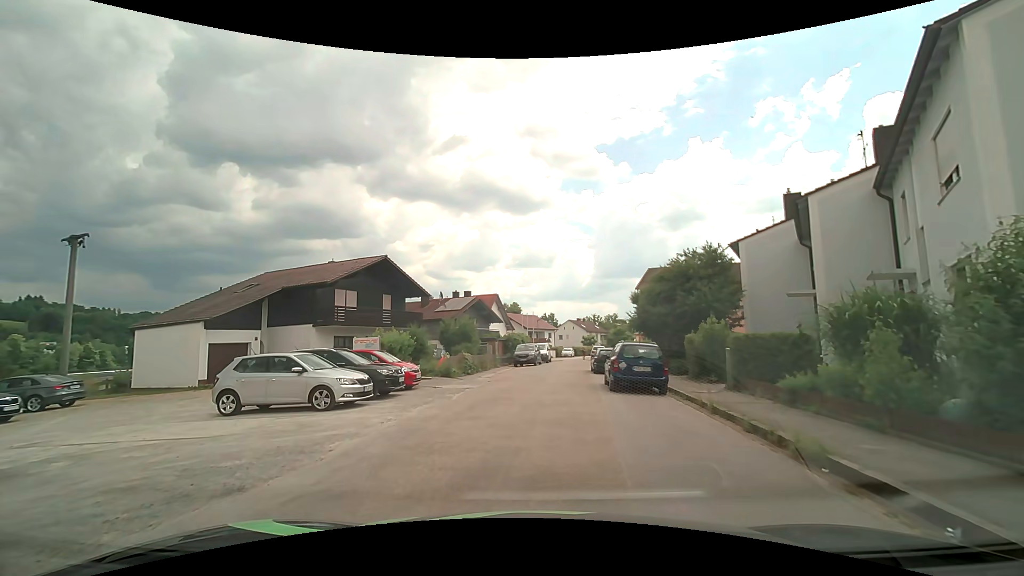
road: residential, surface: asphalt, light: Day
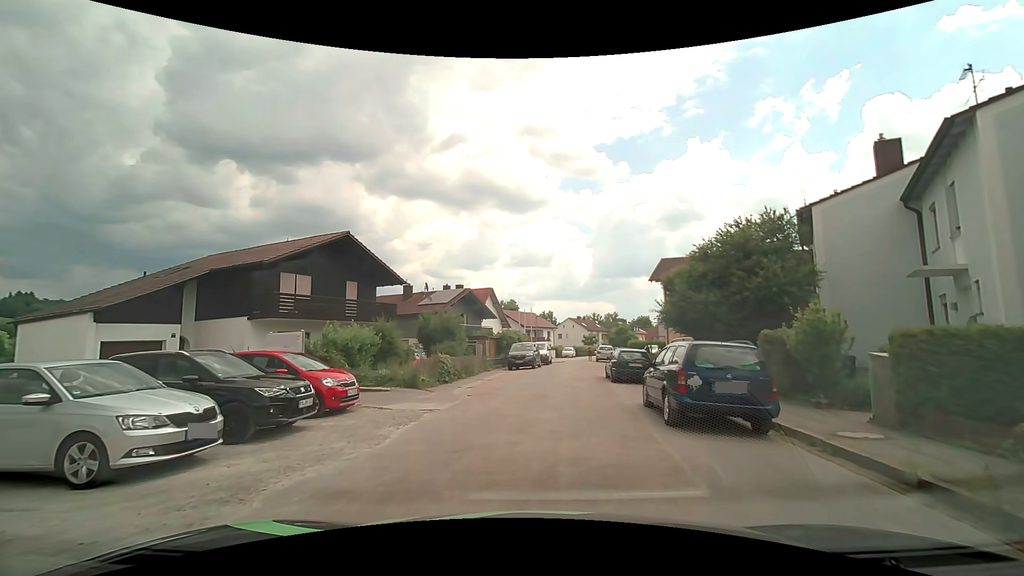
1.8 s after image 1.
(0.0, +6.4) m; 0°
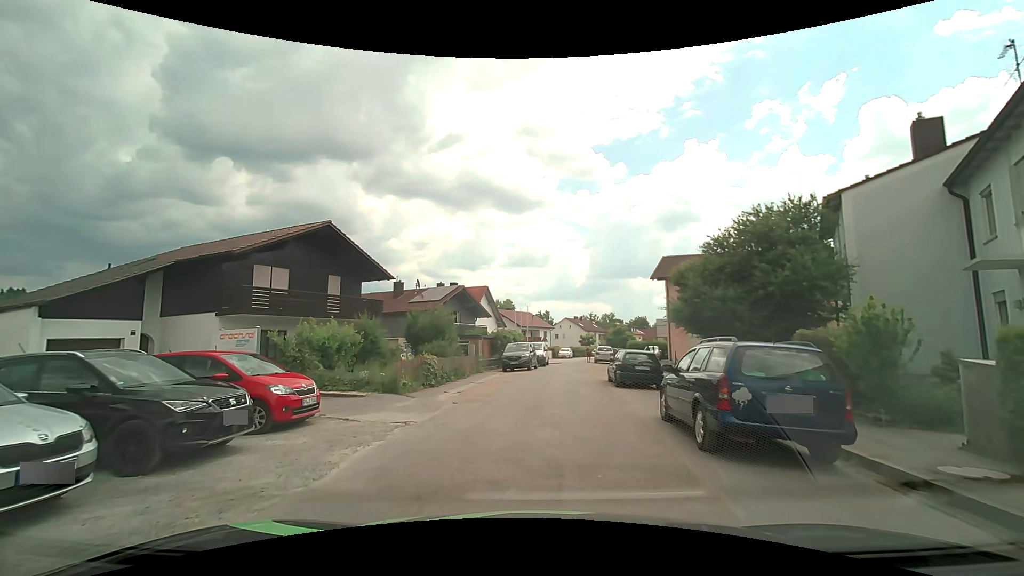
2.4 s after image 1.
(0.0, +1.9) m; +2°
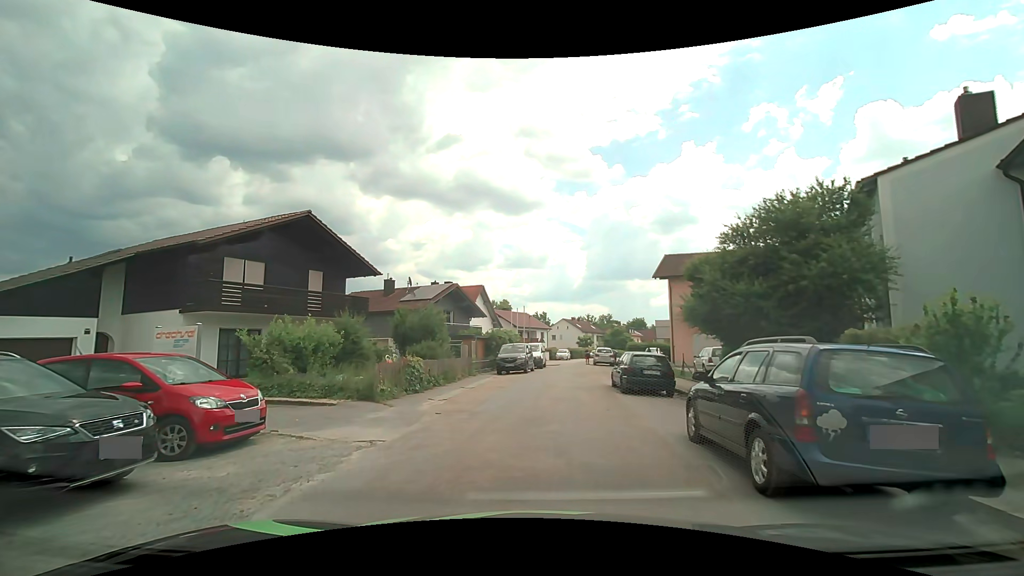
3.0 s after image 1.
(0.0, +1.9) m; -1°
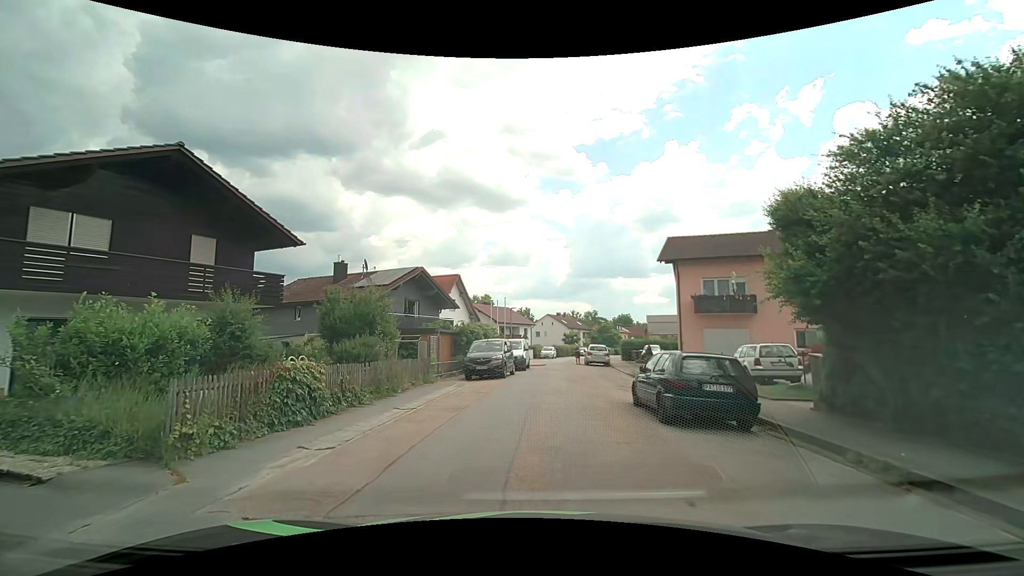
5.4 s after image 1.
(+0.2, +6.9) m; +3°
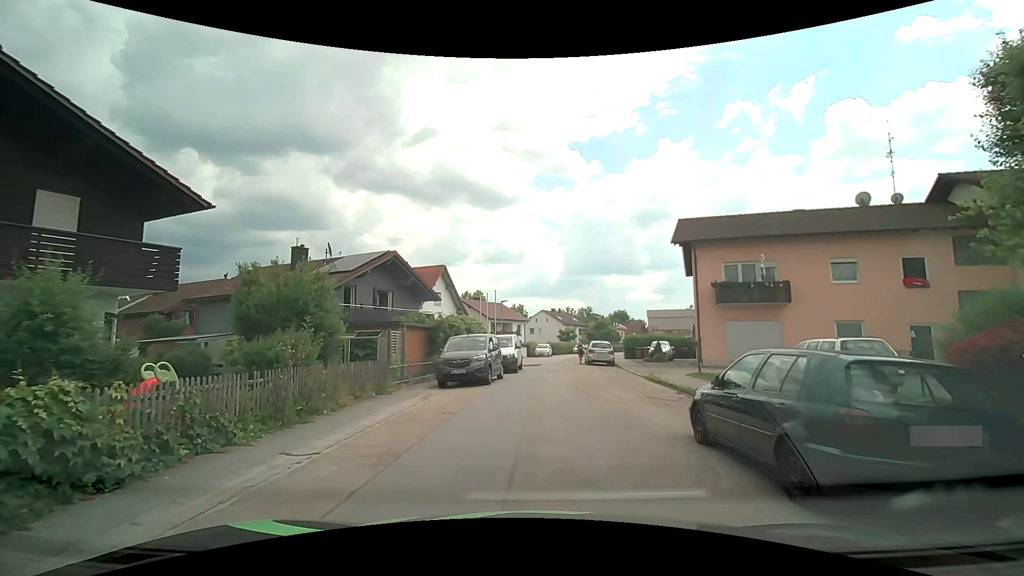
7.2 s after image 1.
(0.0, +5.0) m; 0°
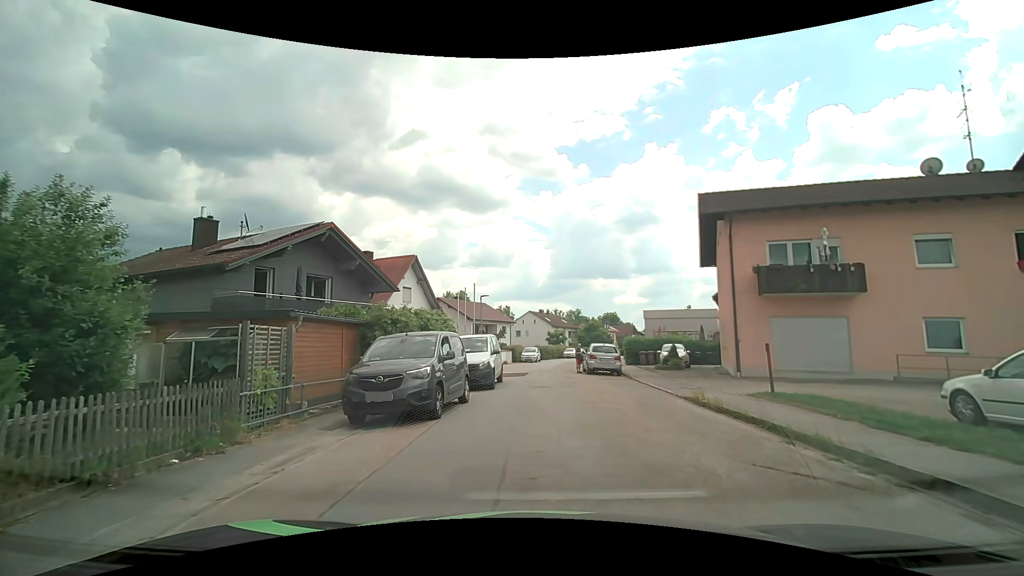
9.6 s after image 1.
(0.0, +7.2) m; 0°
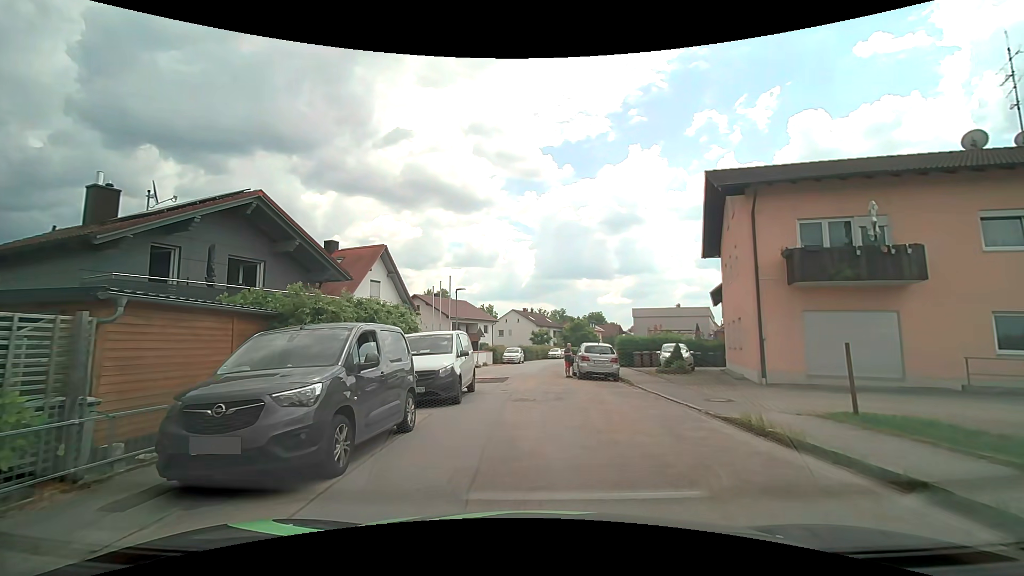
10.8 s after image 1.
(+0.1, +4.2) m; +4°
(0, +10) (0, +20) (-1, +30) (0, +40) (+2, +50) (+4, +60) (+7, +69) (+9, +79) (+13, +88) (+16, +98) m
